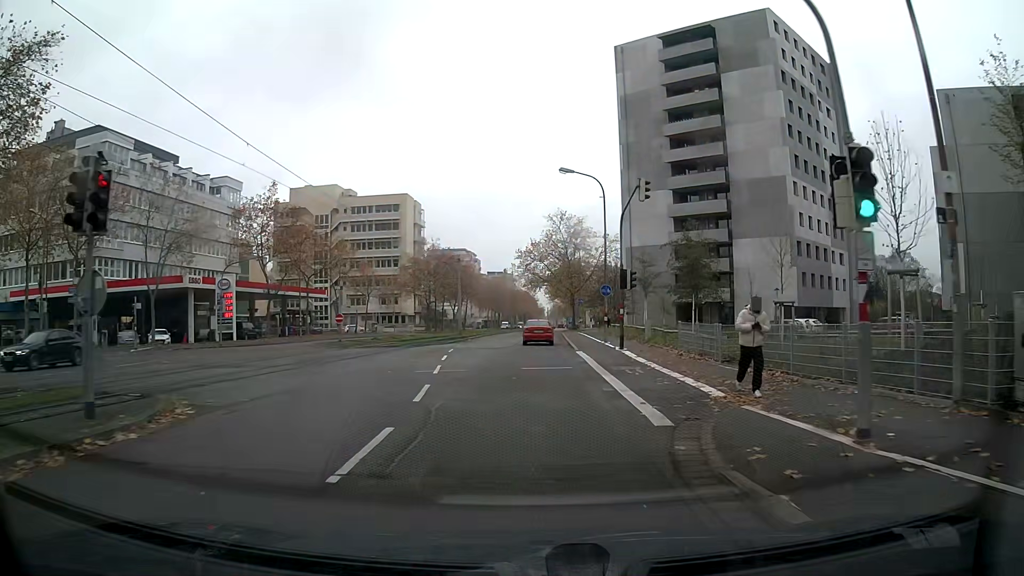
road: tertiary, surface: asphalt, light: Day
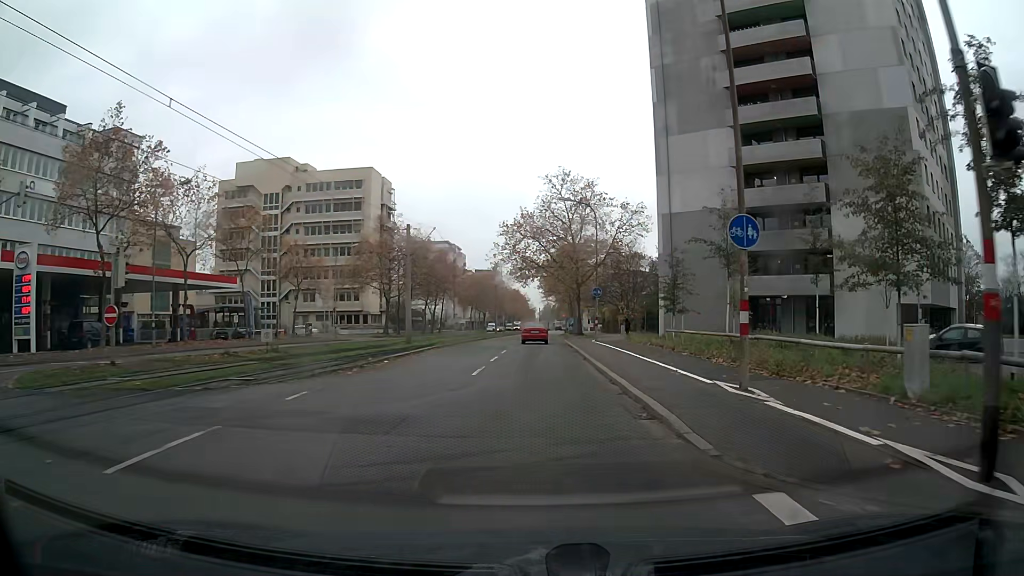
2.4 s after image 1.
(+0.2, +24.4) m; +1°
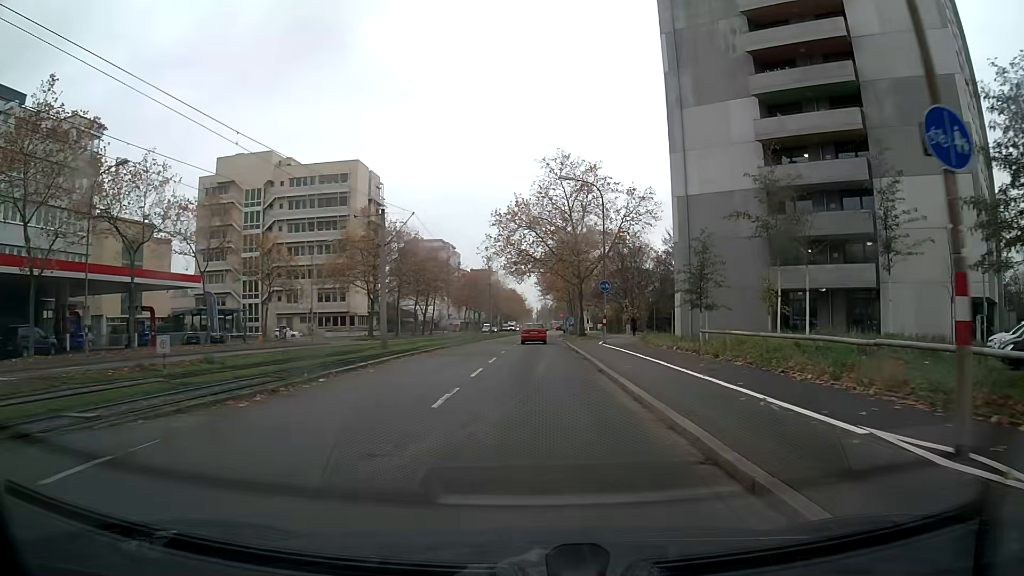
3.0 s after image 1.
(0.0, +6.5) m; 0°
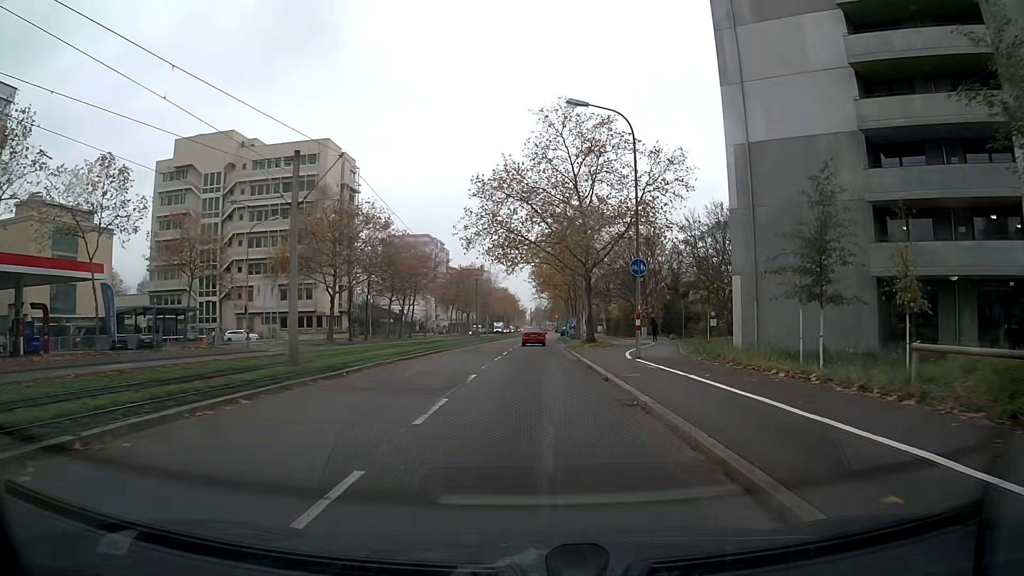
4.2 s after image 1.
(+0.1, +13.5) m; +1°
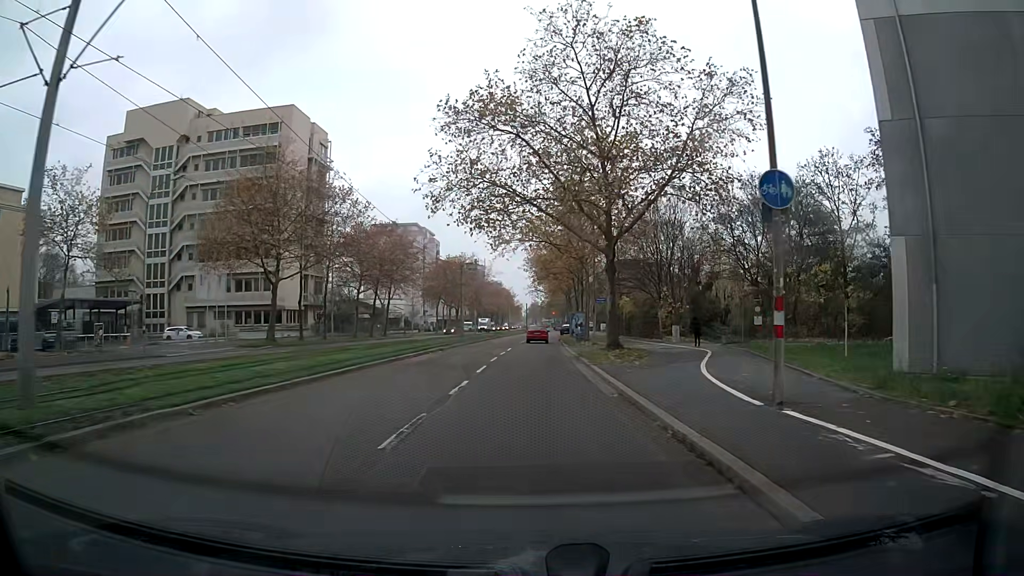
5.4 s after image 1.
(0.0, +13.9) m; 0°
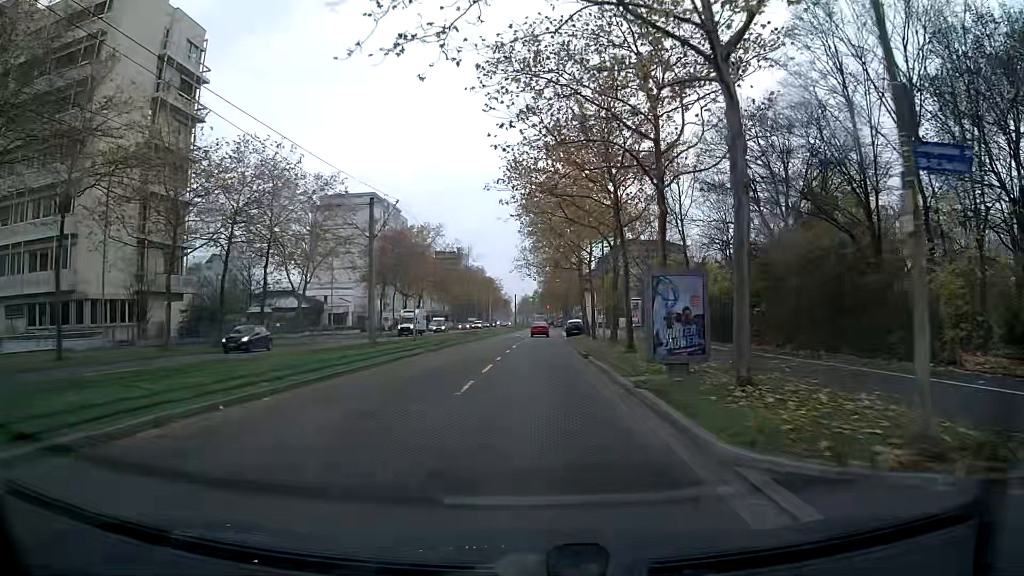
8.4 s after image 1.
(+0.2, +36.7) m; +1°
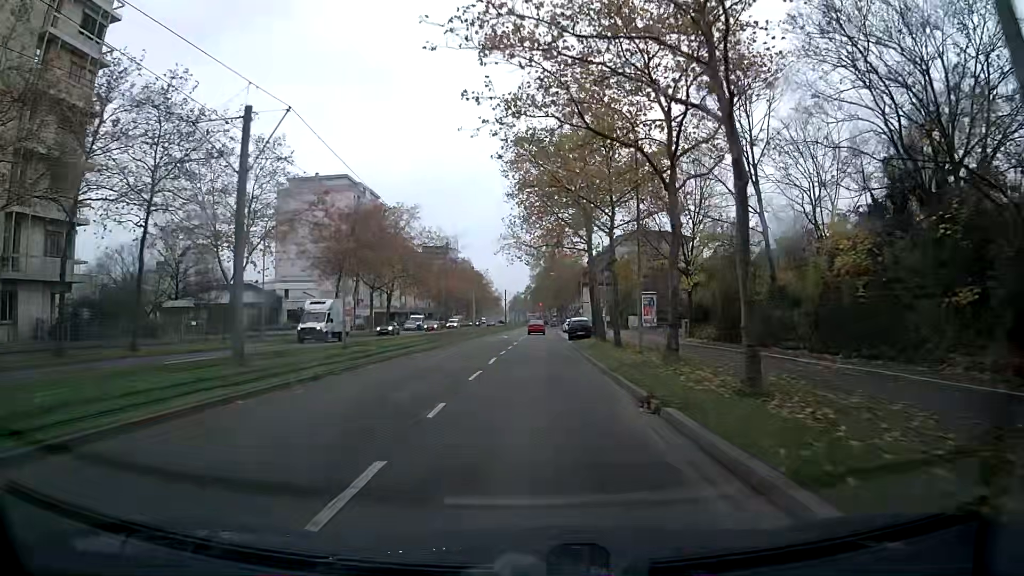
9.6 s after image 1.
(+0.1, +15.1) m; +1°
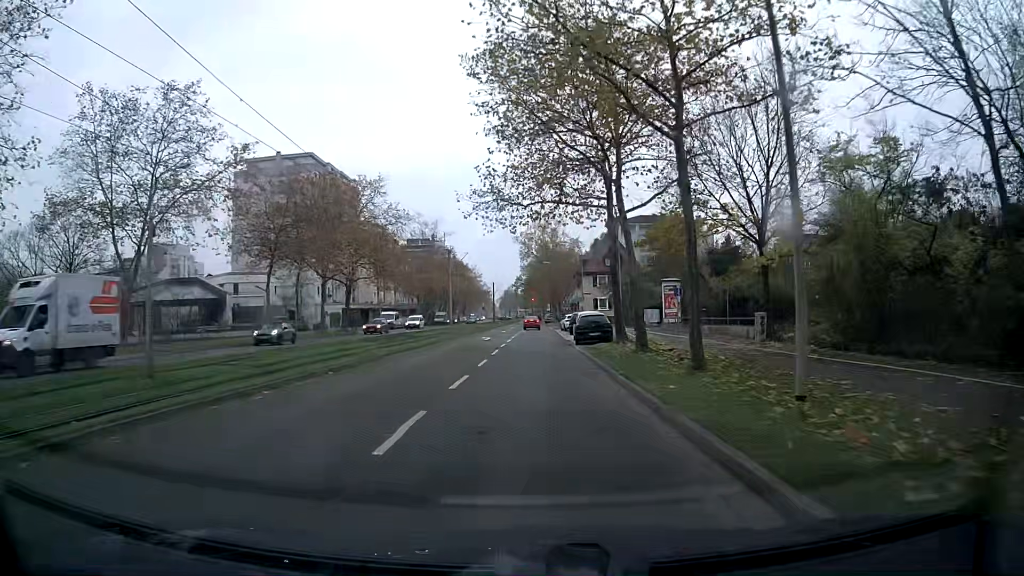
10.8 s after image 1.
(+0.1, +14.9) m; +1°
